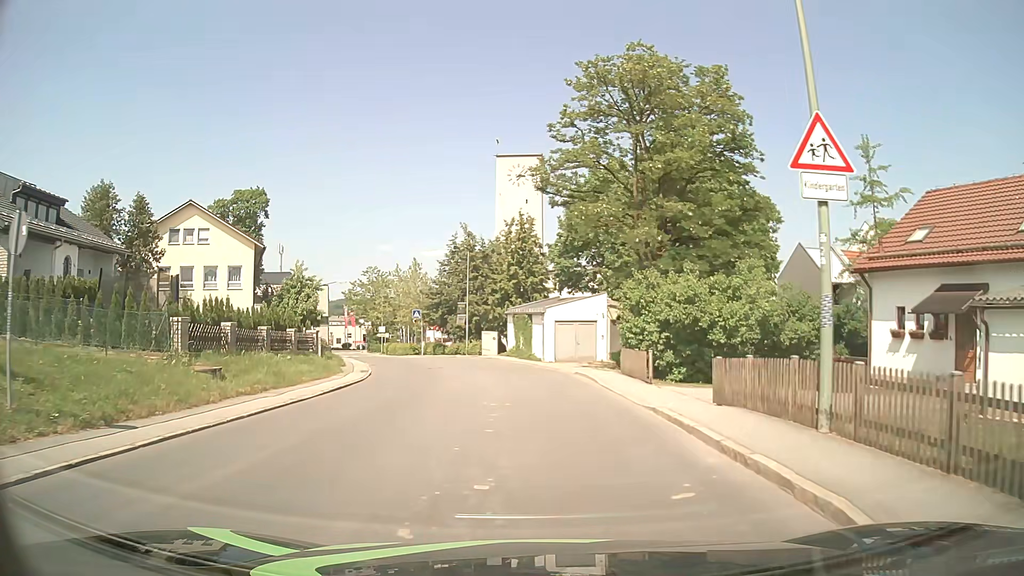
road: tertiary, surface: asphalt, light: Day
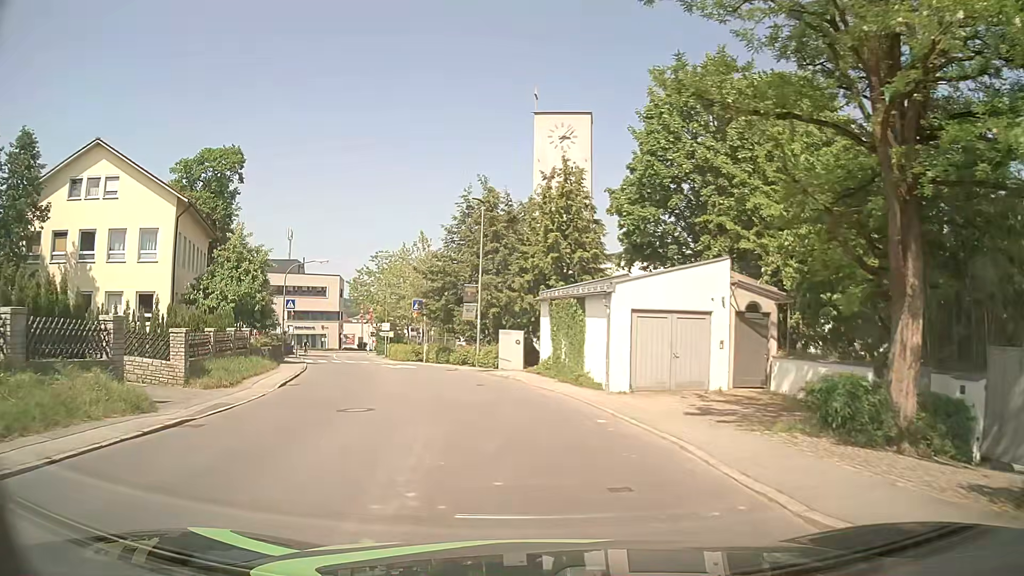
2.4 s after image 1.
(-0.2, +18.4) m; -3°
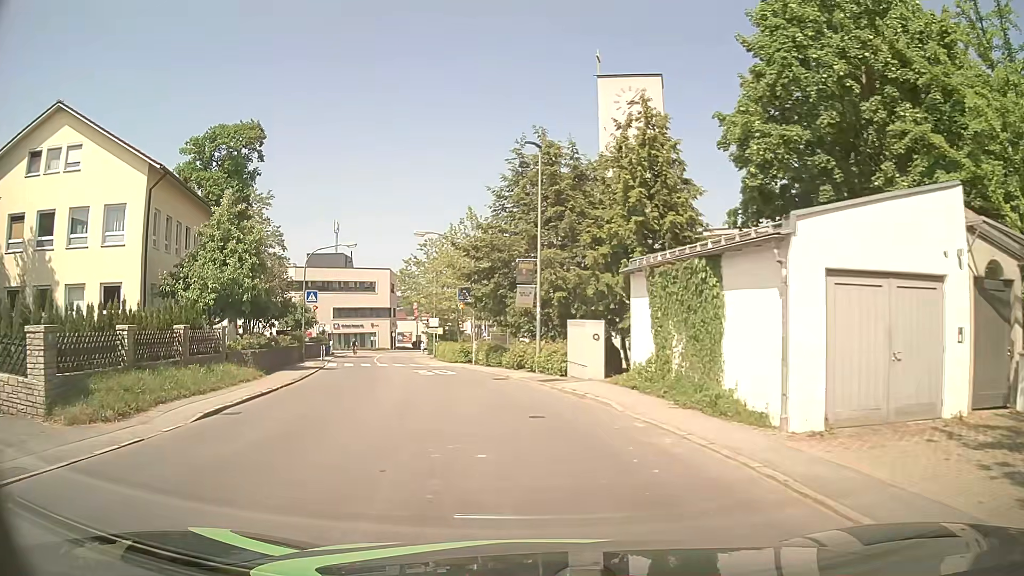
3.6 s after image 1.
(-0.4, +9.1) m; -5°
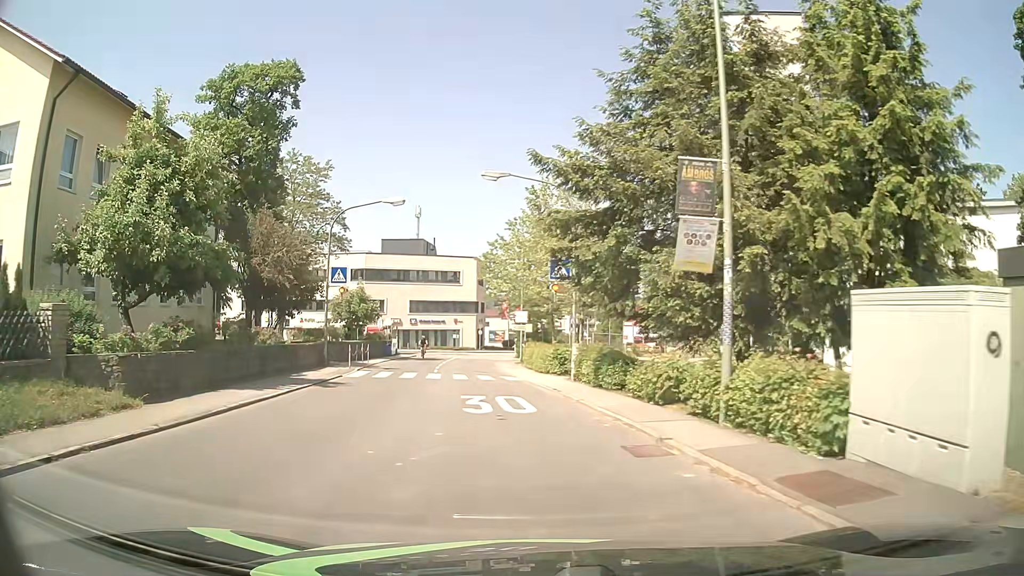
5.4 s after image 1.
(-1.1, +13.5) m; -8°
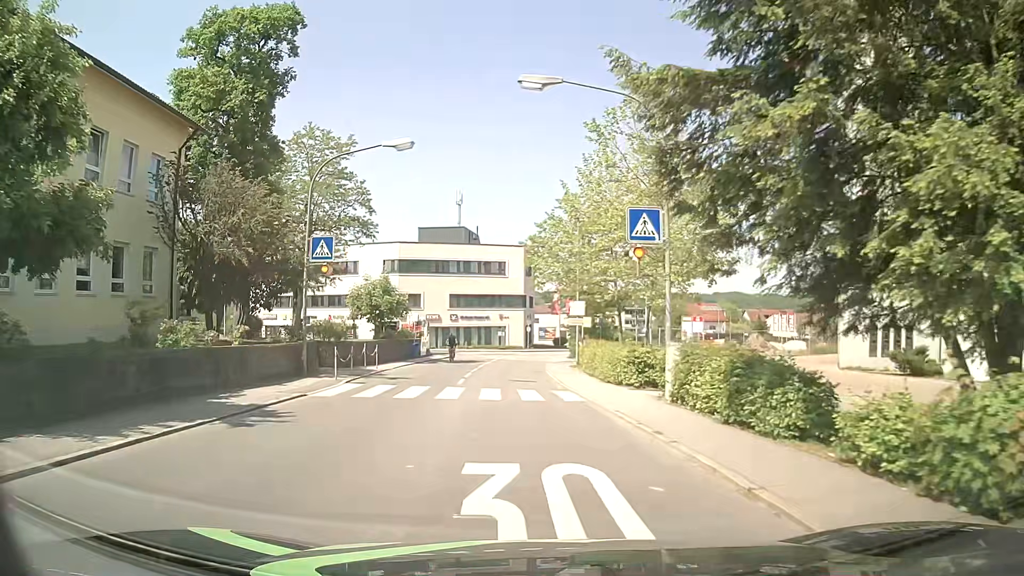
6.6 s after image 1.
(-0.4, +9.0) m; -4°
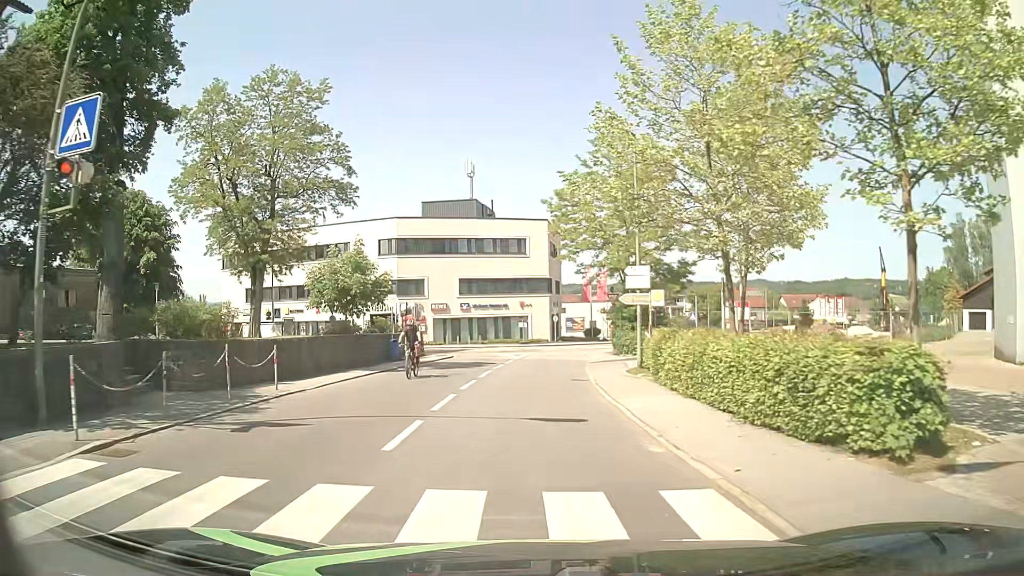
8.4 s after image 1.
(-0.4, +13.7) m; -3°
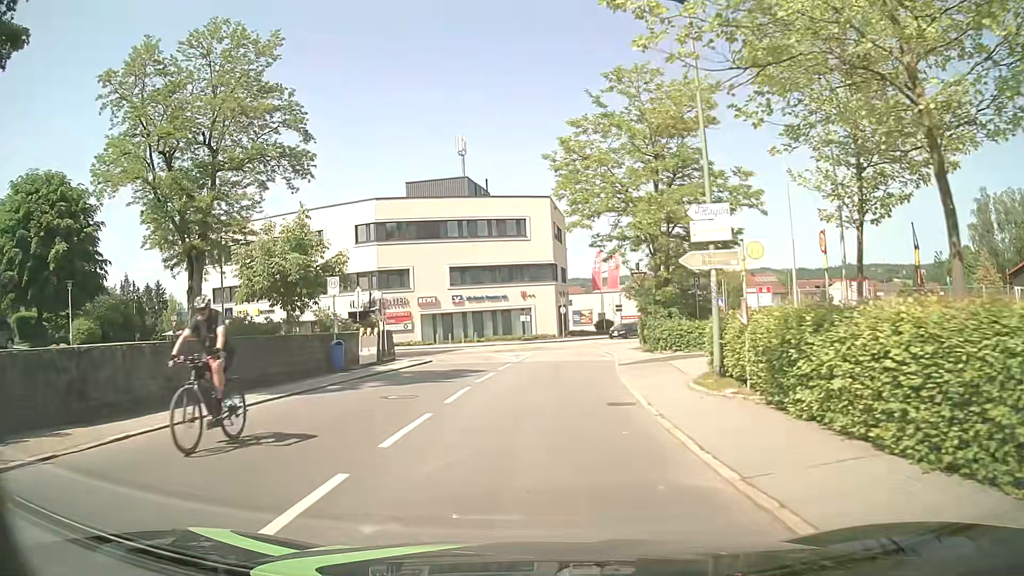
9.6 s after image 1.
(+0.1, +9.2) m; +1°
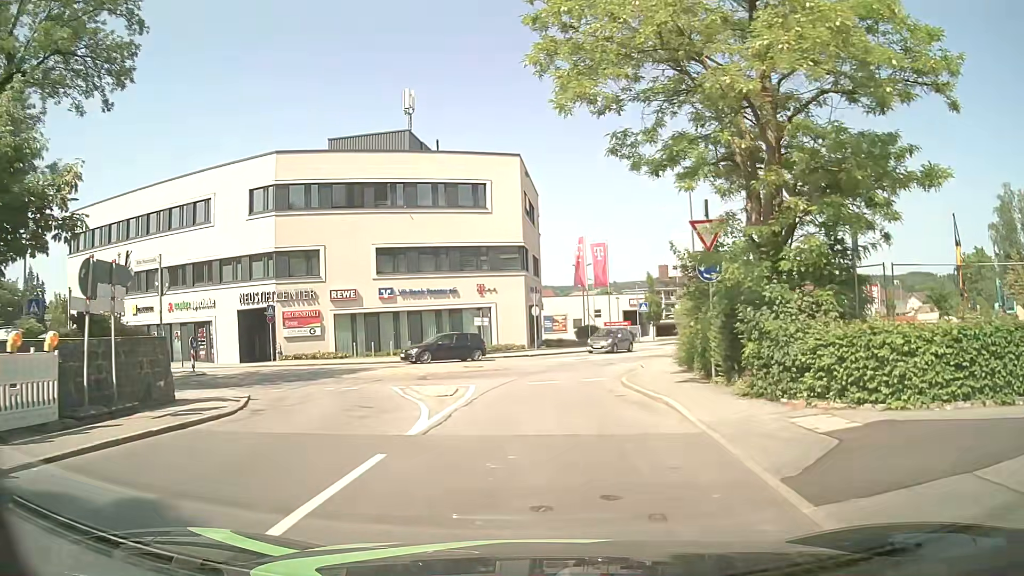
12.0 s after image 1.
(0.0, +16.8) m; +2°
